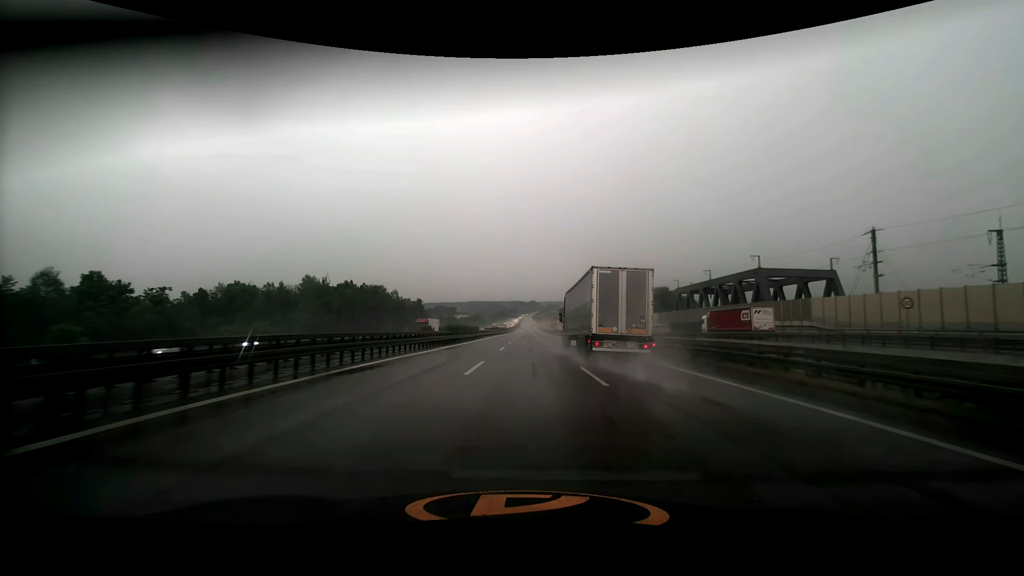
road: motorway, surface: asphalt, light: Day
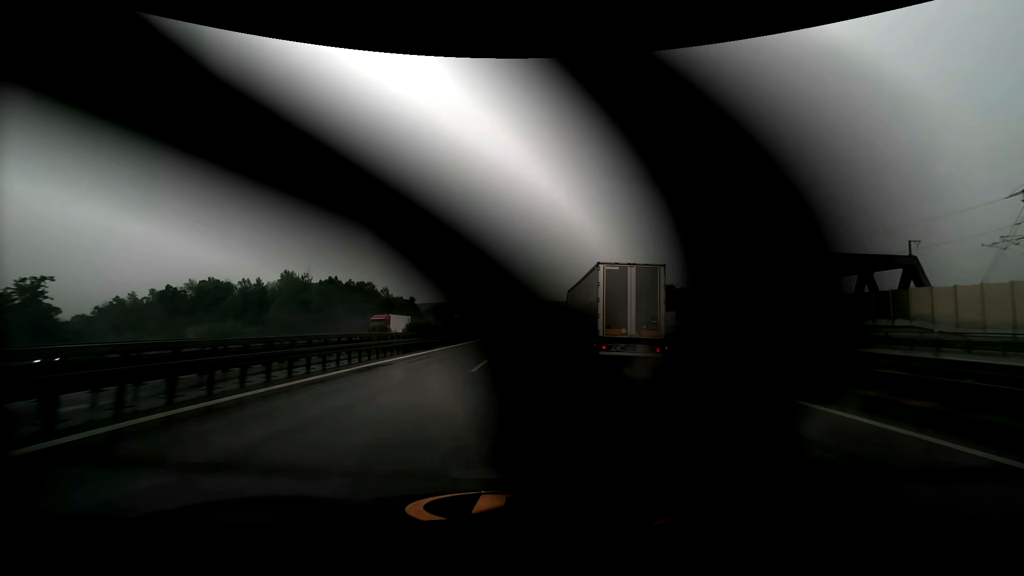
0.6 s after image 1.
(0.0, +16.6) m; 0°
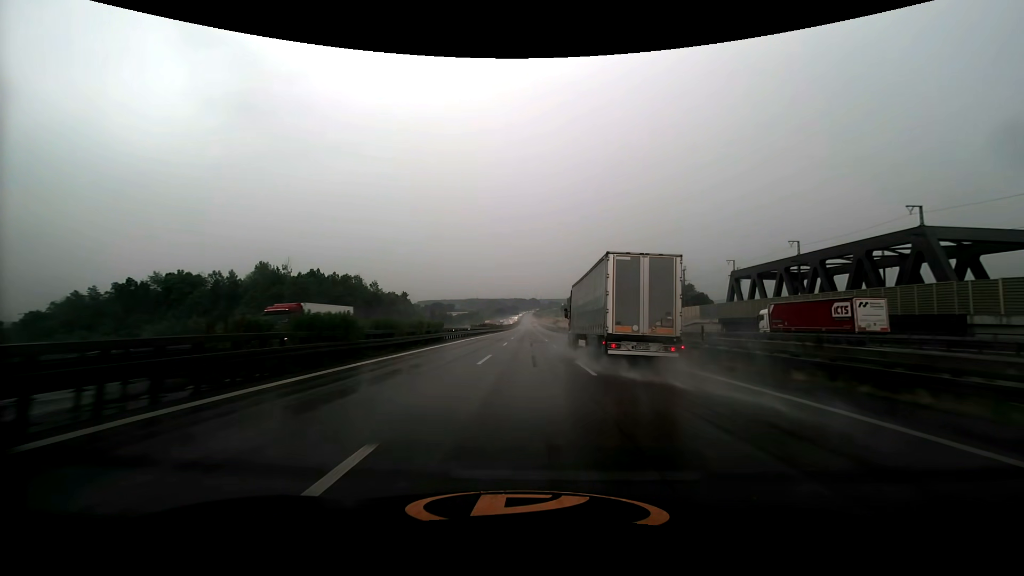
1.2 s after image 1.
(0.0, +16.6) m; 0°
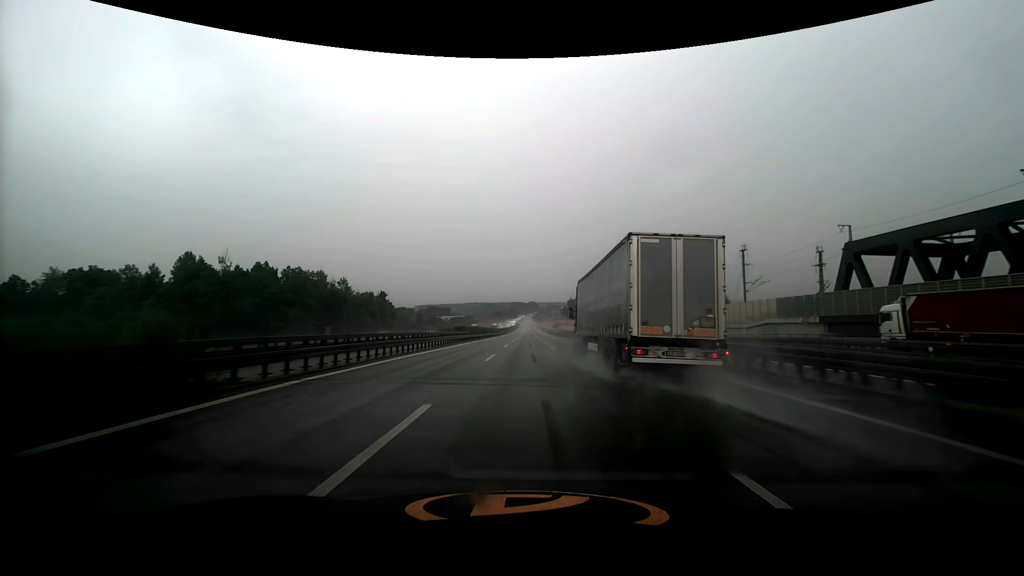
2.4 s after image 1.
(+0.1, +33.4) m; 0°
